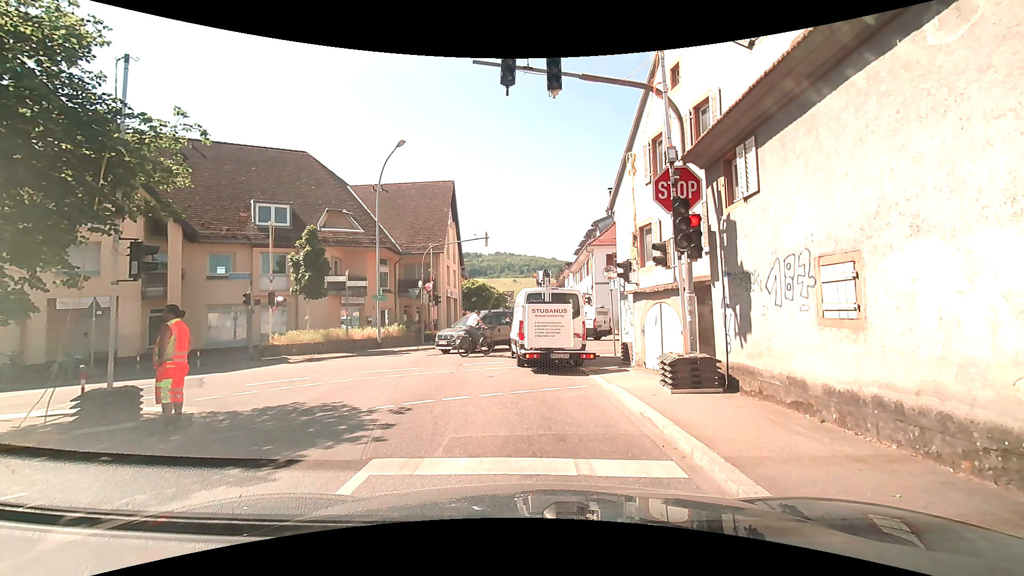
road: tertiary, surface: asphalt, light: Day
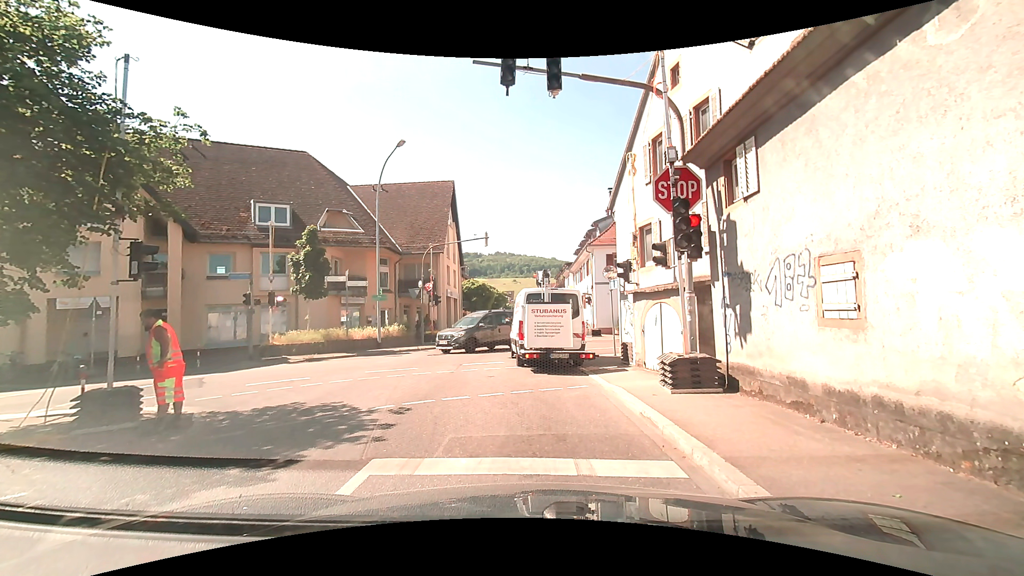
(0.0, 0.0) m; 0°
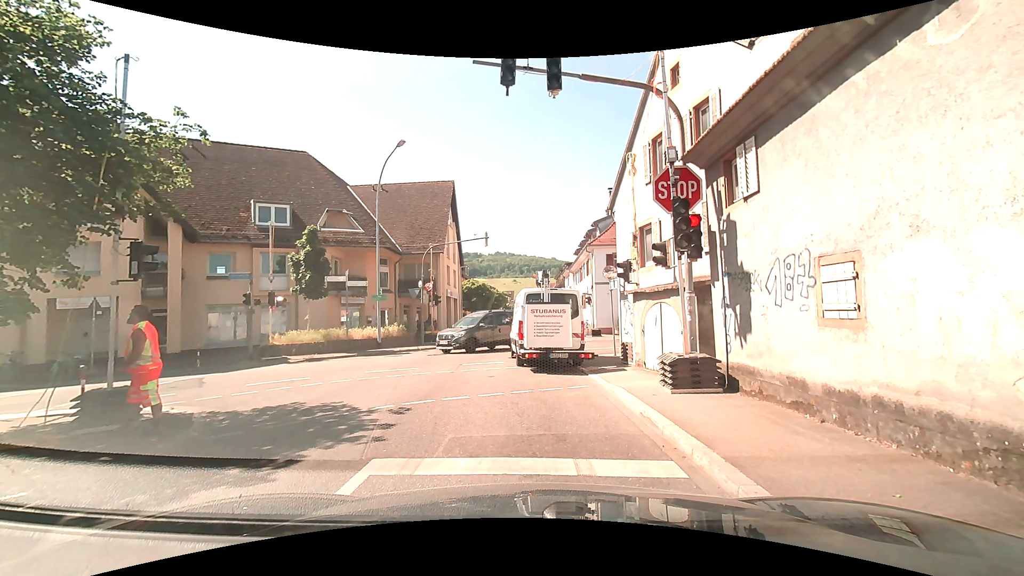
(0.0, 0.0) m; 0°
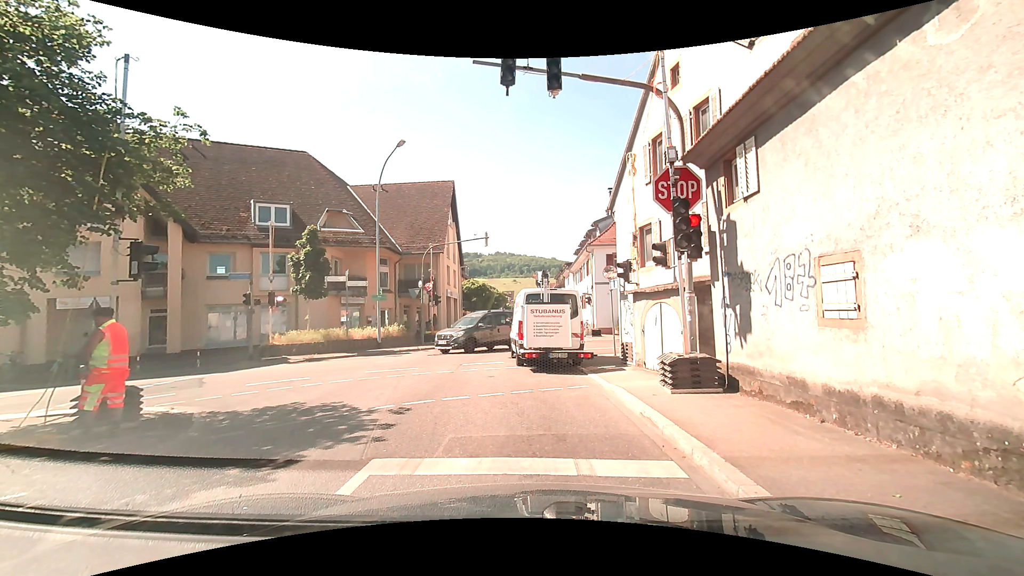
(0.0, 0.0) m; 0°
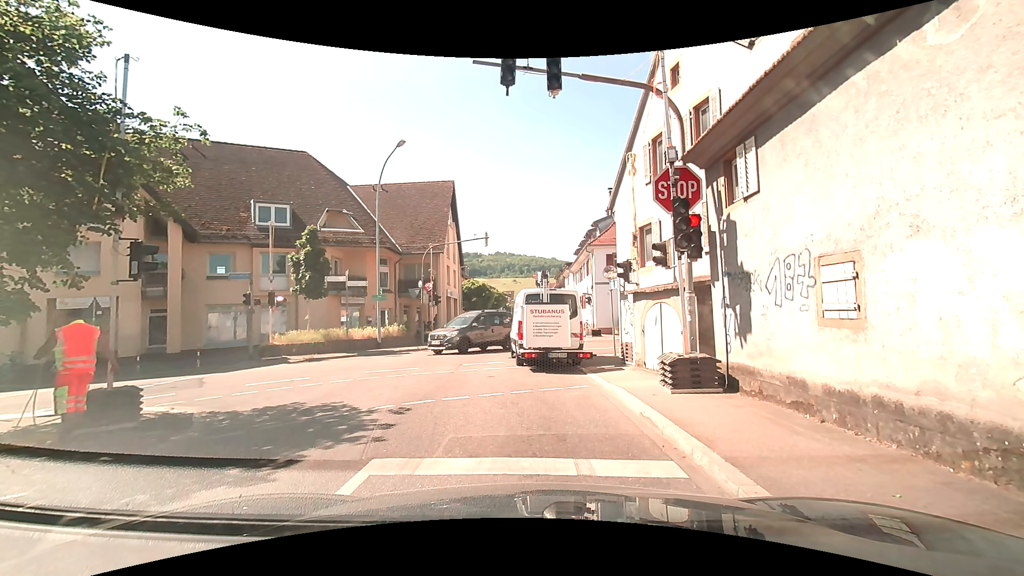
(0.0, 0.0) m; 0°
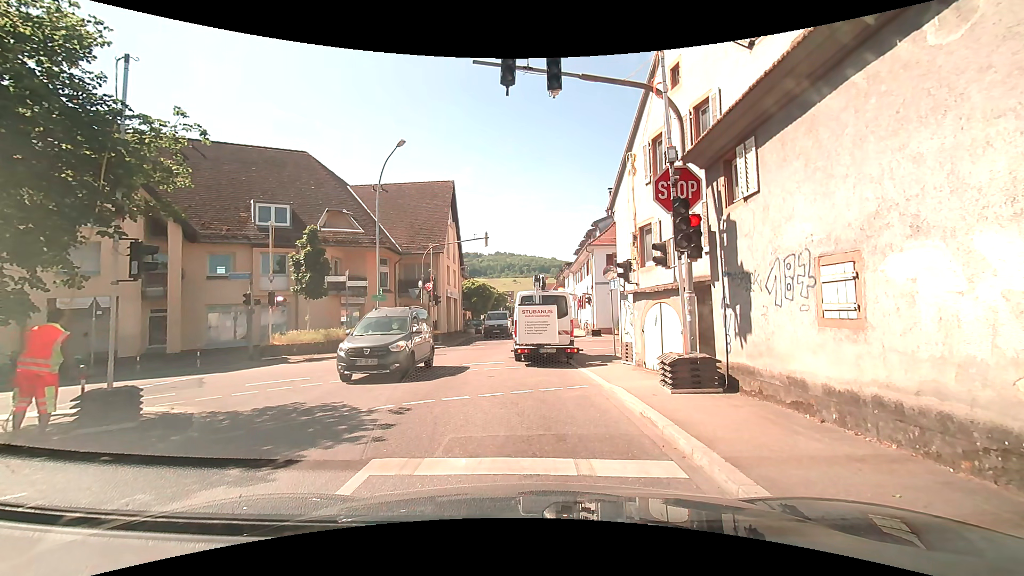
(0.0, 0.0) m; 0°
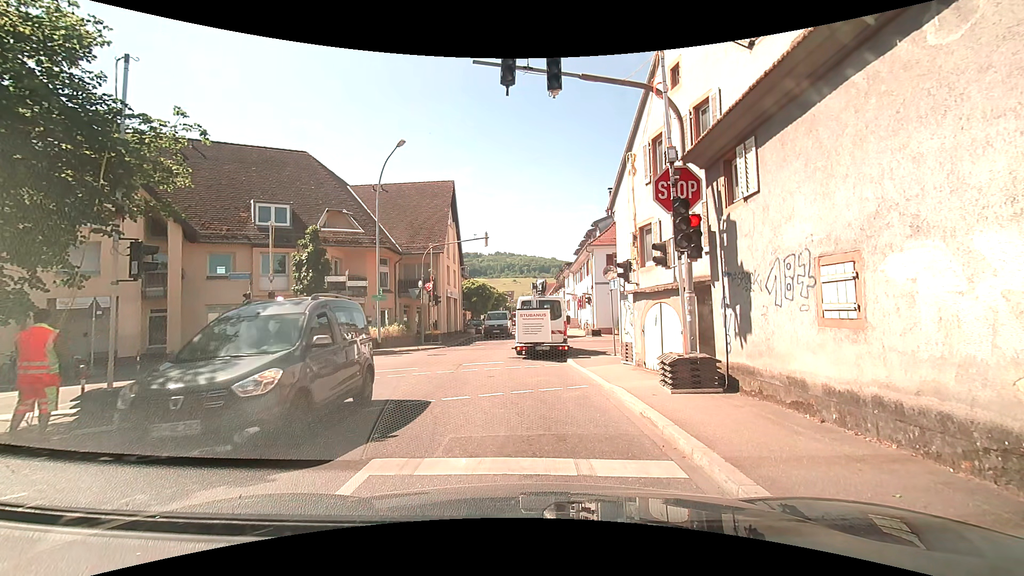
(0.0, 0.0) m; 0°
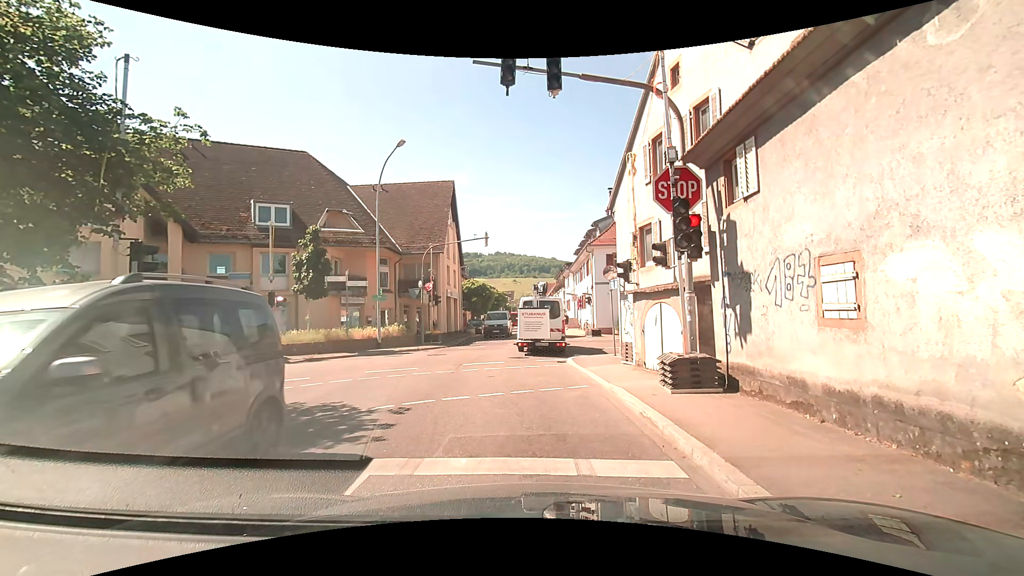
(0.0, 0.0) m; 0°
(-1, +10) (-2, +20) (-2, +30) (-2, +40) (-3, +50) (-4, +60) (-5, +70) (-6, +80) (-7, +90) (-7, +100) m
